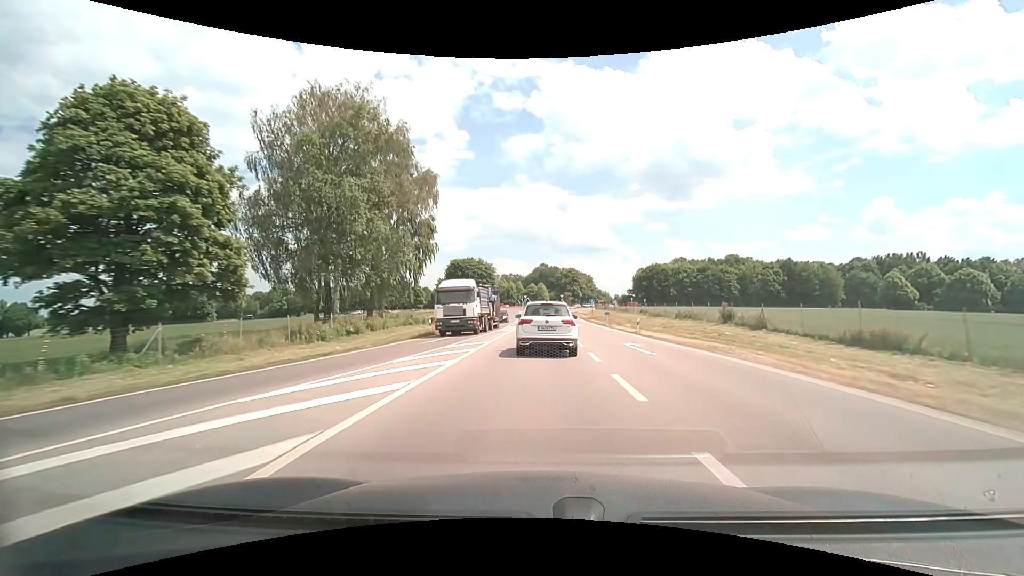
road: motorway_link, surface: asphalt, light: Day
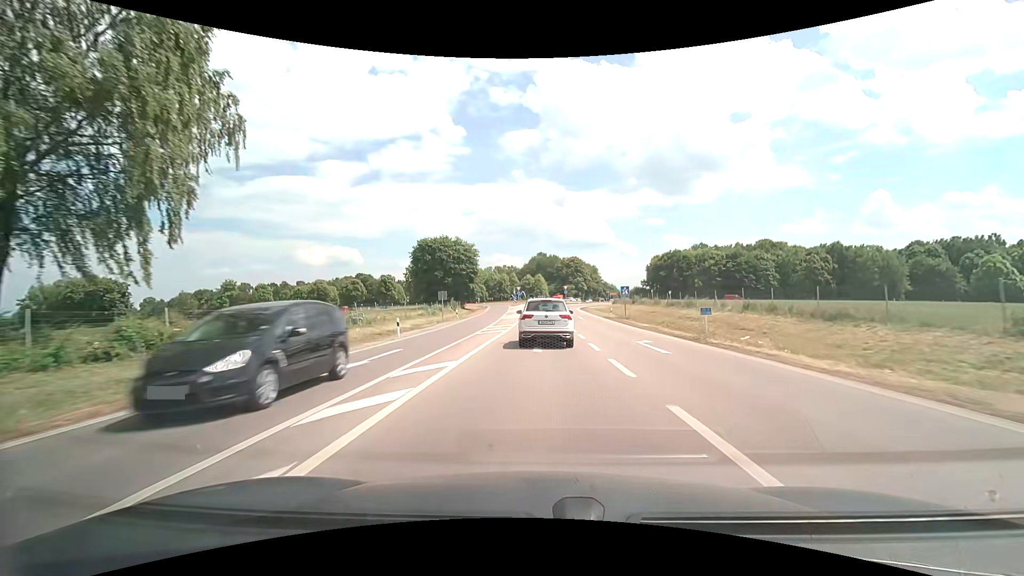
(+0.1, +33.9) m; 0°
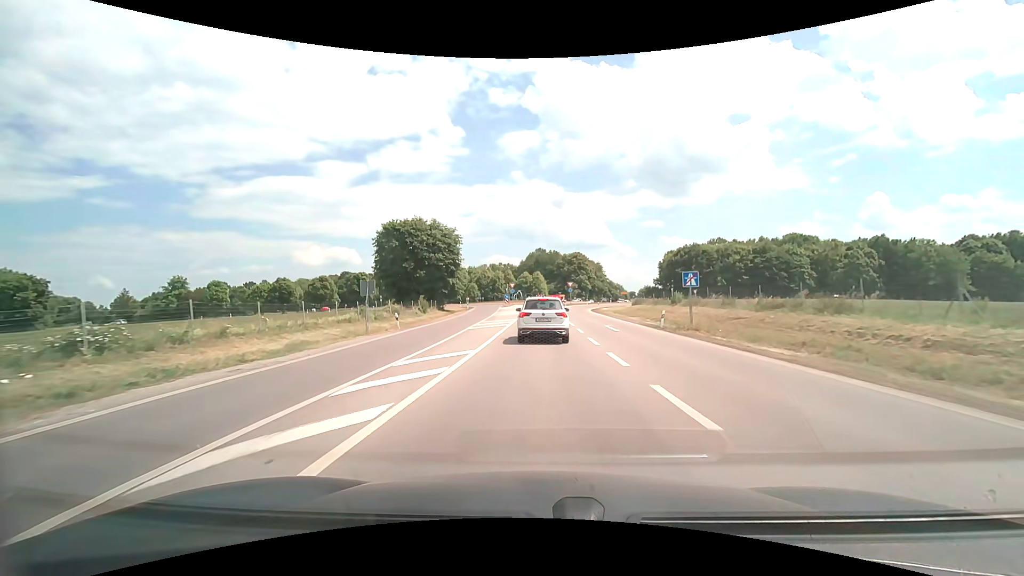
(+0.1, +21.8) m; 0°
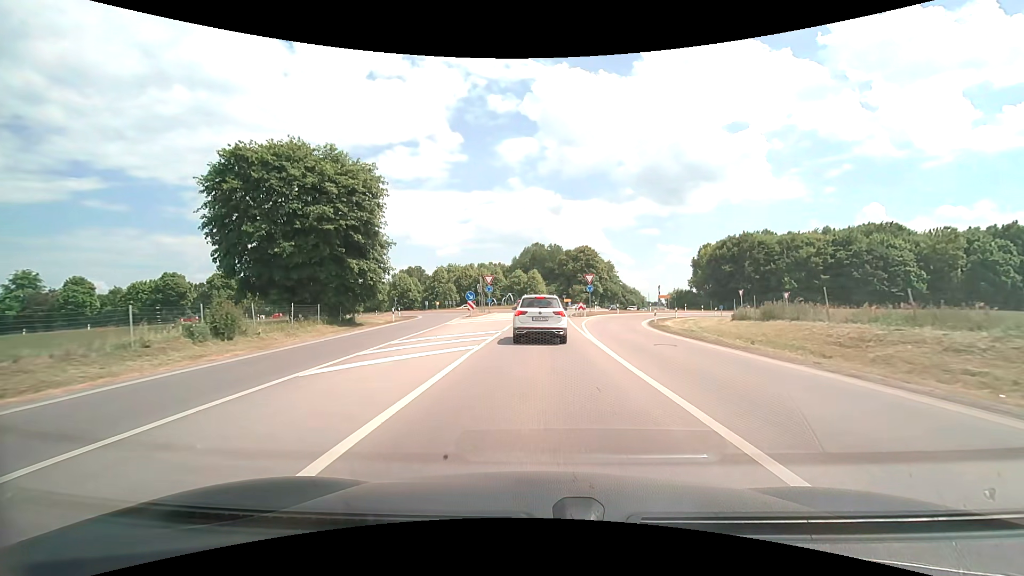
(+0.2, +39.8) m; 0°
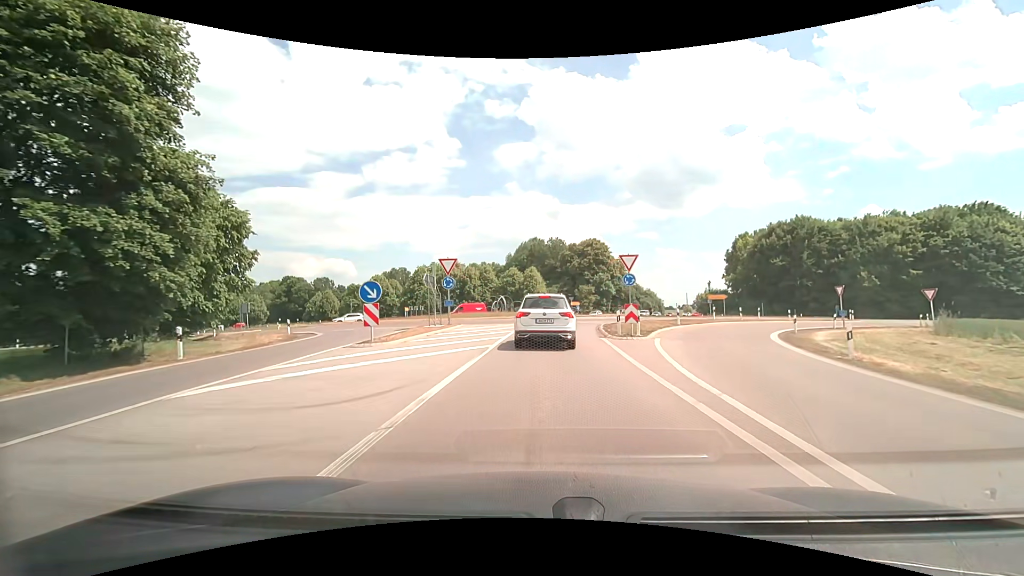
(0.0, +23.8) m; 0°
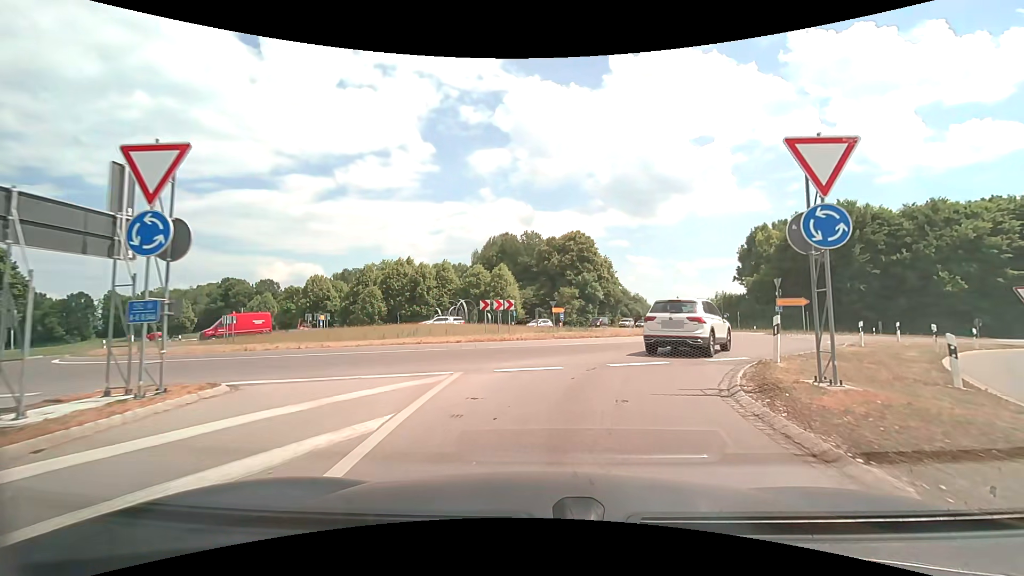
(+0.3, +21.8) m; +3°
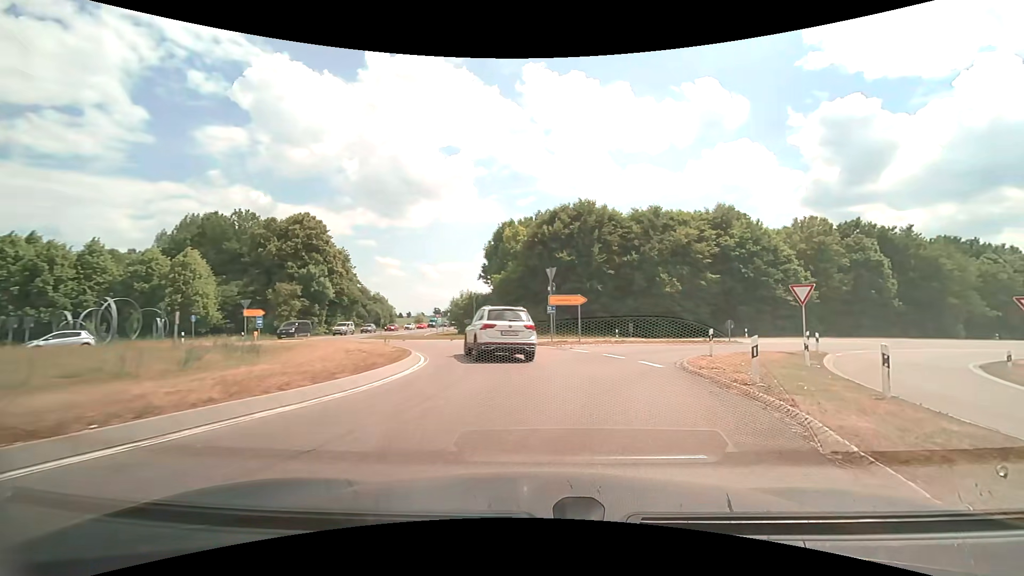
(+3.1, +14.3) m; +29°
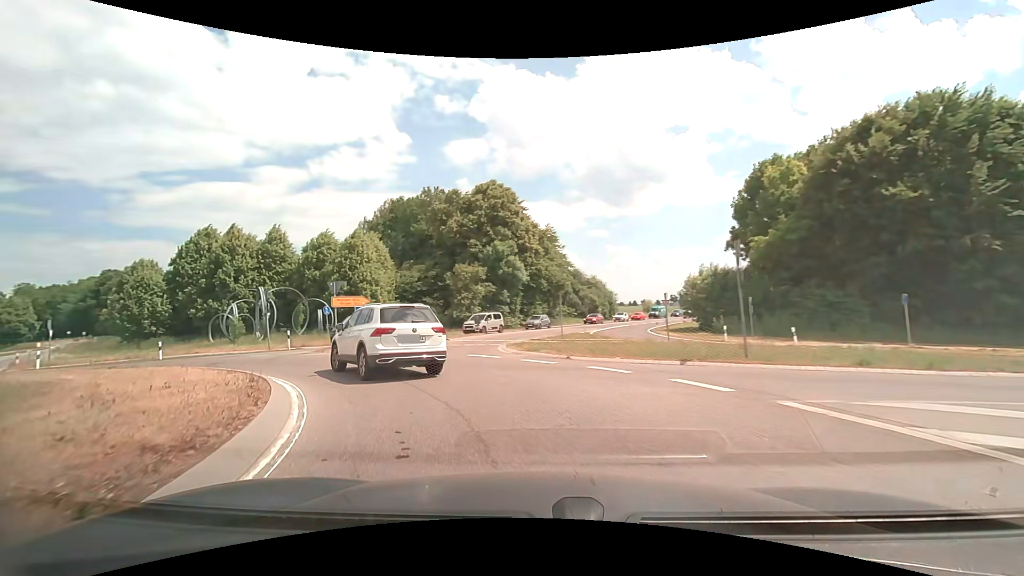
(-2.4, +21.1) m; -25°
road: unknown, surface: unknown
(-2, +10) (-8, +17) (-17, +22) (-27, +21) (-36, +15) (-43, +8) (-51, +3) (-60, -1) (-70, -3) (-80, -5) m
